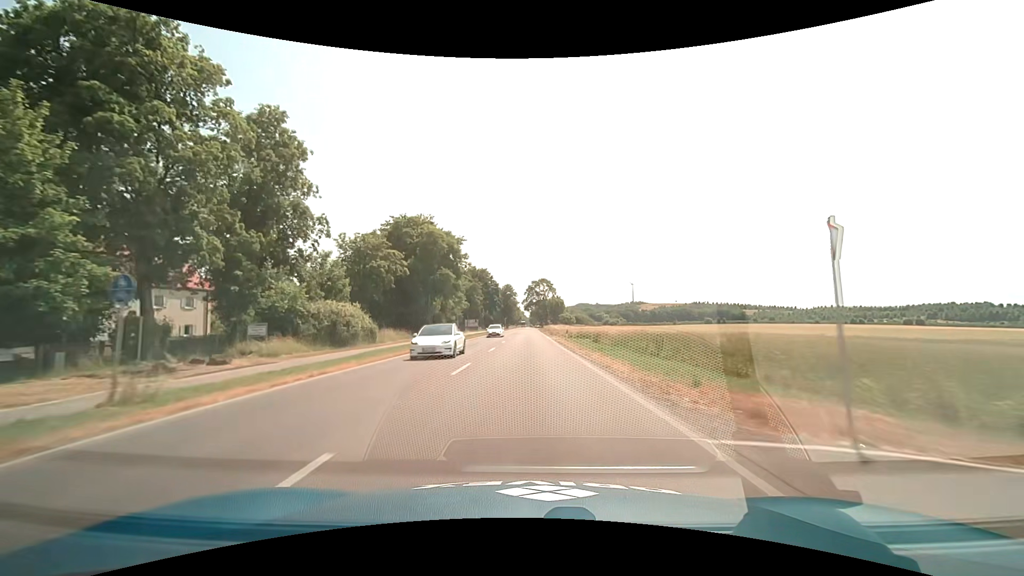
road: secondary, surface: asphalt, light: Day
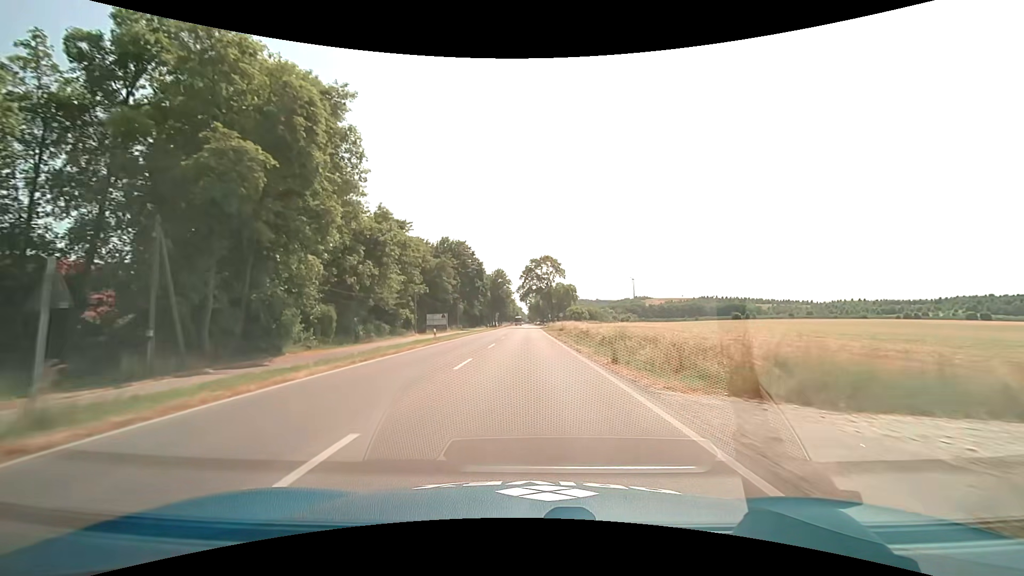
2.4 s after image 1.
(+0.1, +47.0) m; 0°
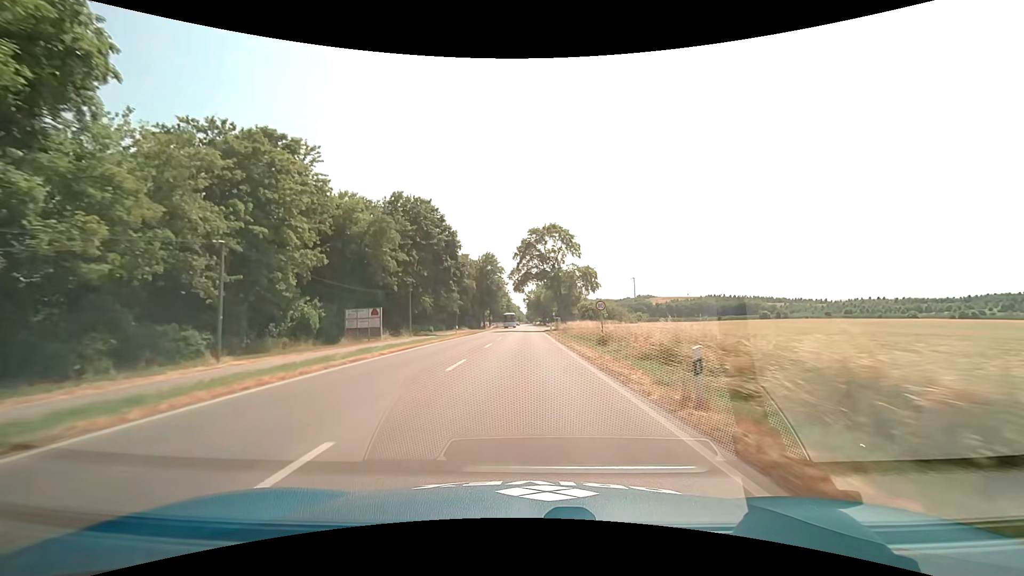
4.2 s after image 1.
(0.0, +36.3) m; 0°
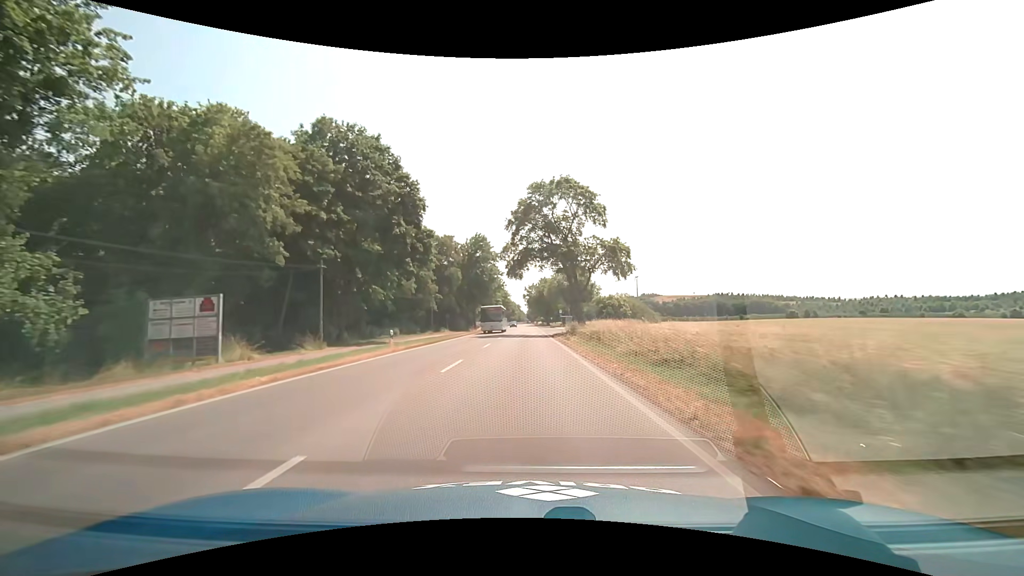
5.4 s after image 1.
(0.0, +24.5) m; 0°
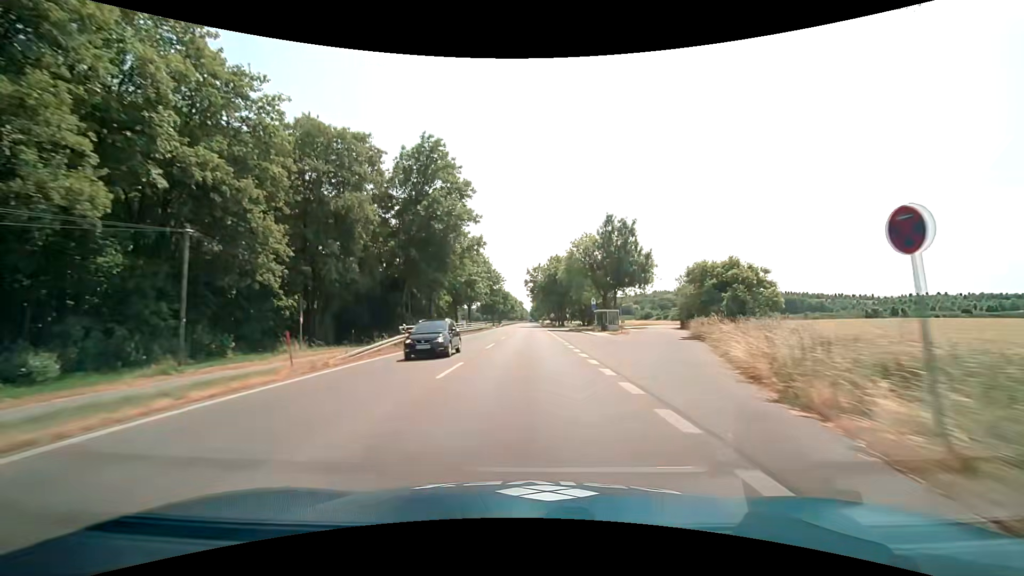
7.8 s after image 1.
(-0.2, +49.4) m; 0°
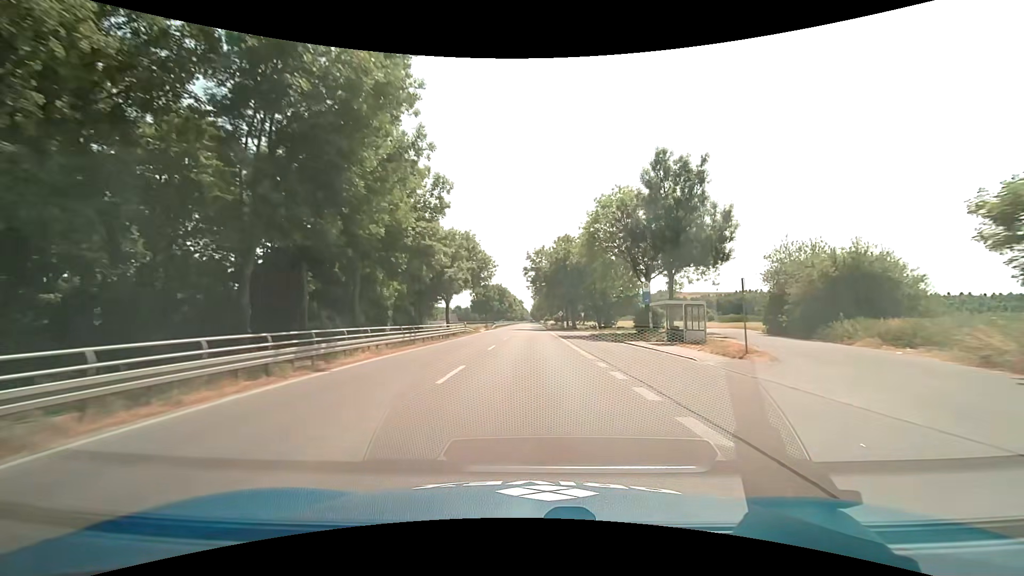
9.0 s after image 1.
(-0.1, +24.9) m; 0°
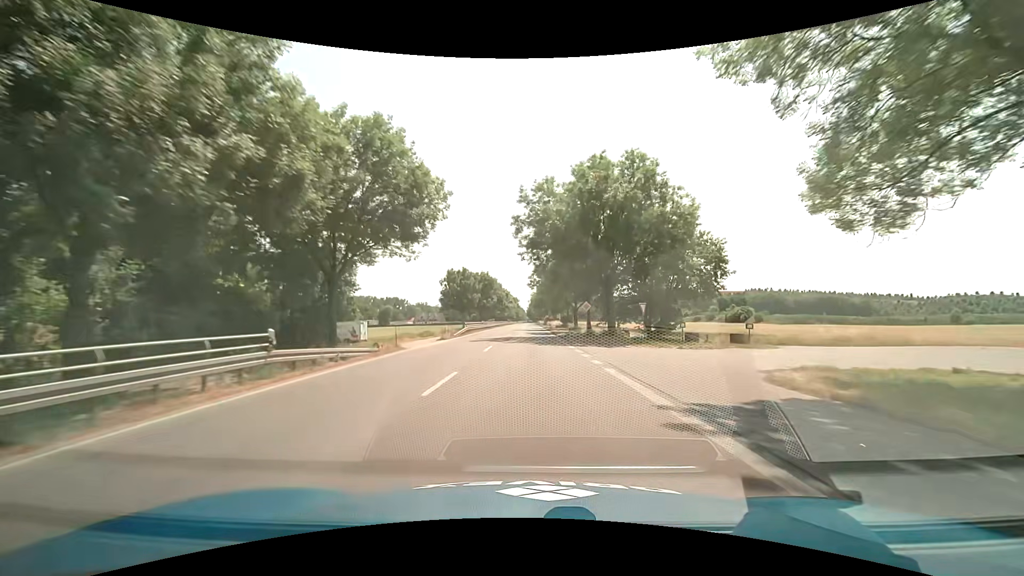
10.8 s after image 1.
(+0.2, +37.4) m; 0°
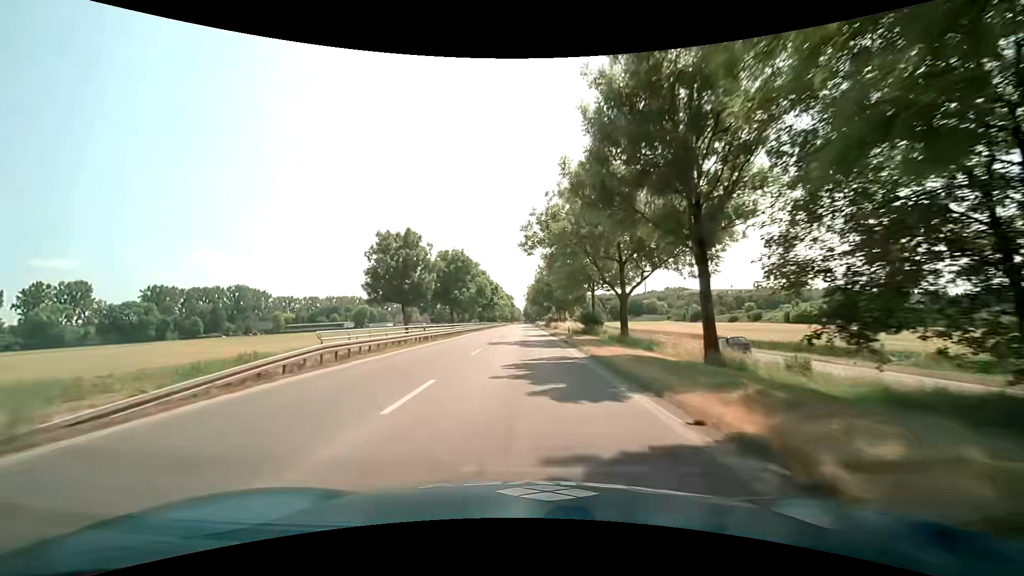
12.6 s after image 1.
(+0.3, +37.5) m; +1°
(0, +10) (0, +20) (0, +30) (0, +40) (0, +50) (0, +60) (0, +70) (0, +80) (0, +90) (-1, +100) m
